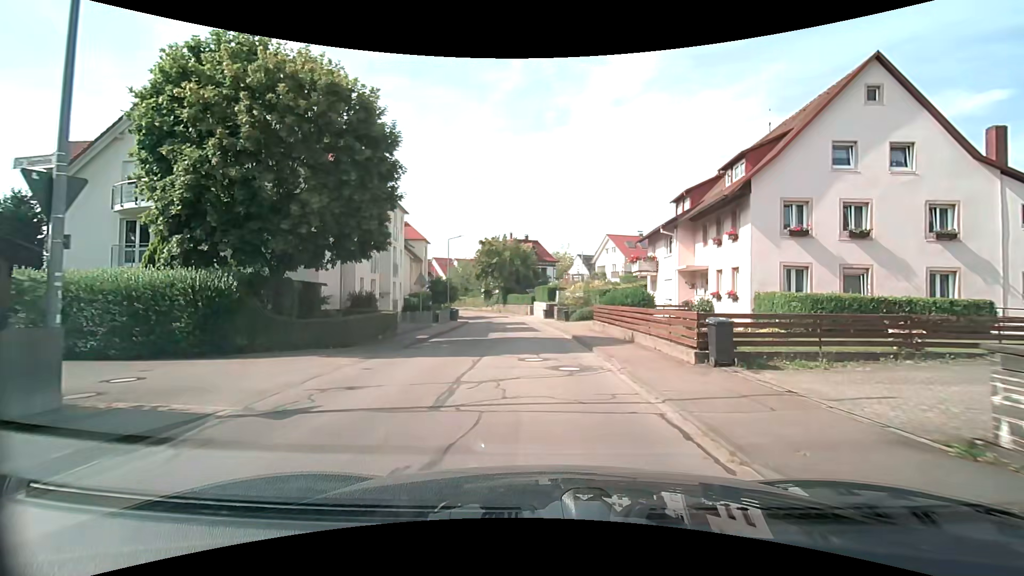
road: unclassified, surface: asphalt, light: Day
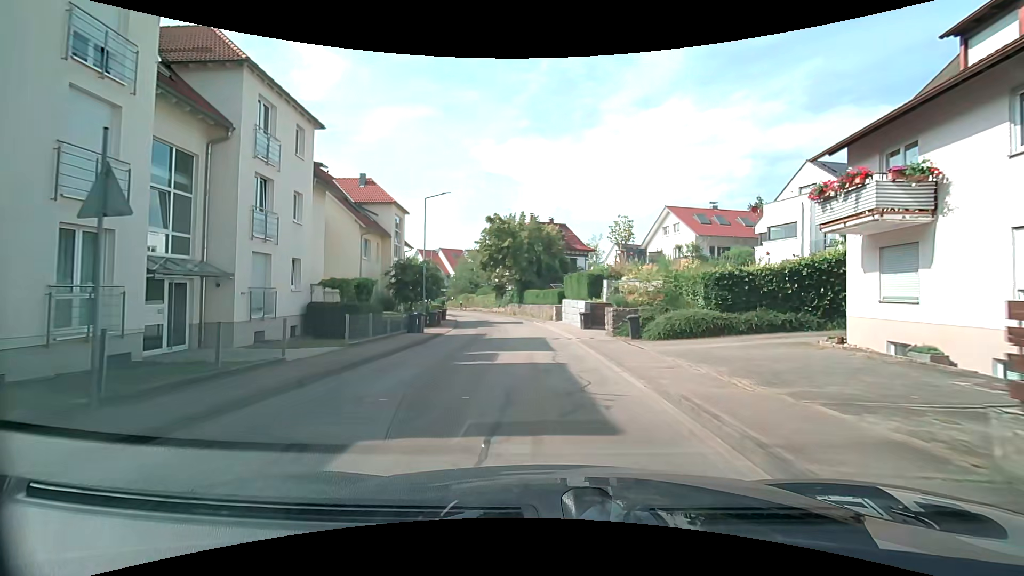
(-0.7, +21.3) m; -3°
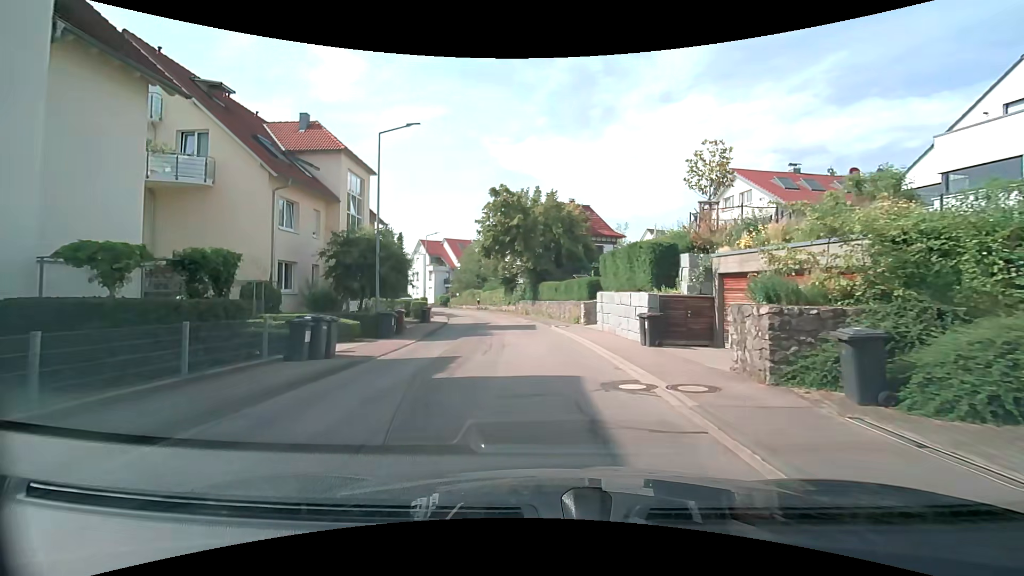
(-0.3, +12.9) m; -2°
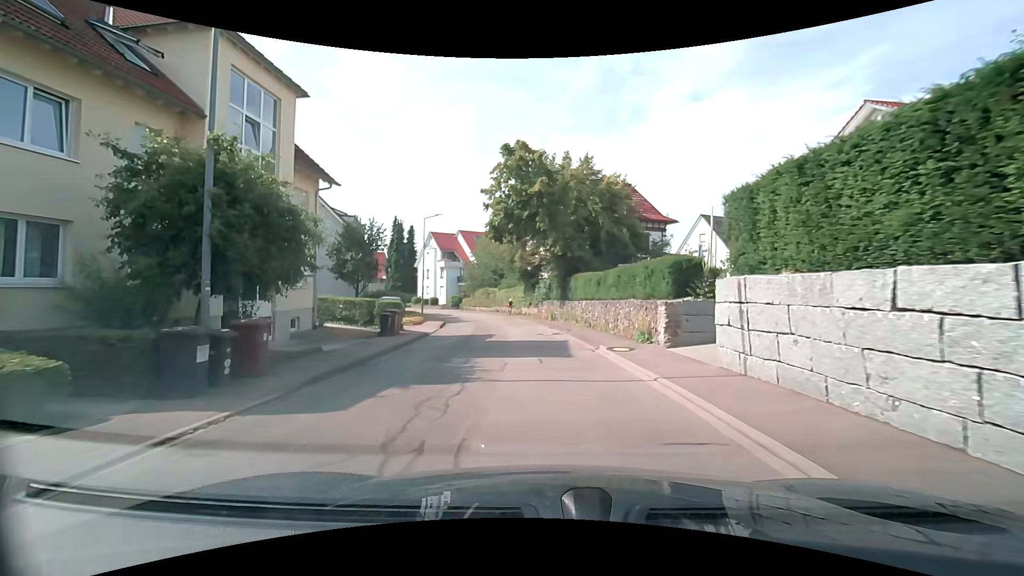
(-0.3, +12.6) m; -4°
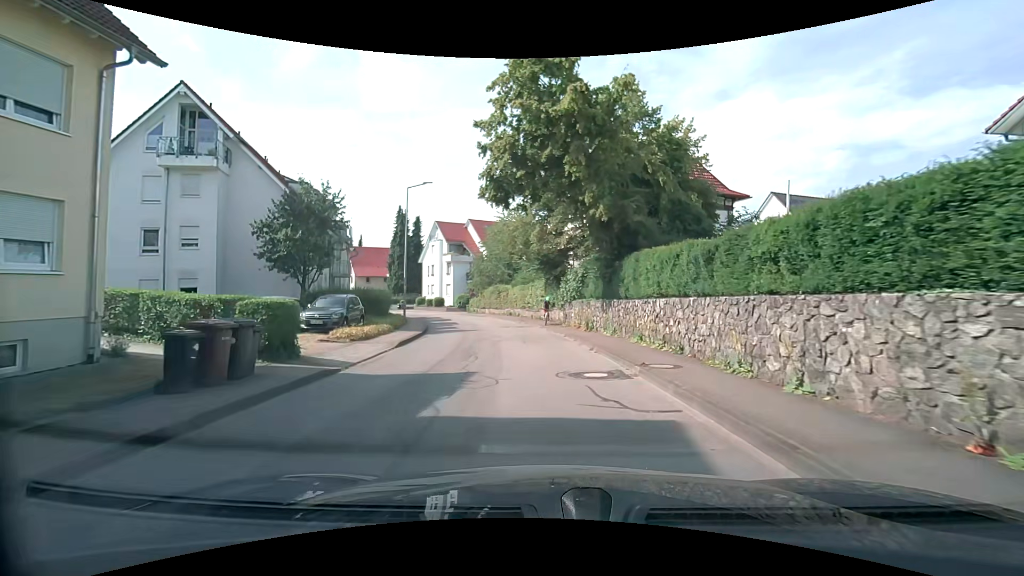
(-0.3, +12.3) m; -2°
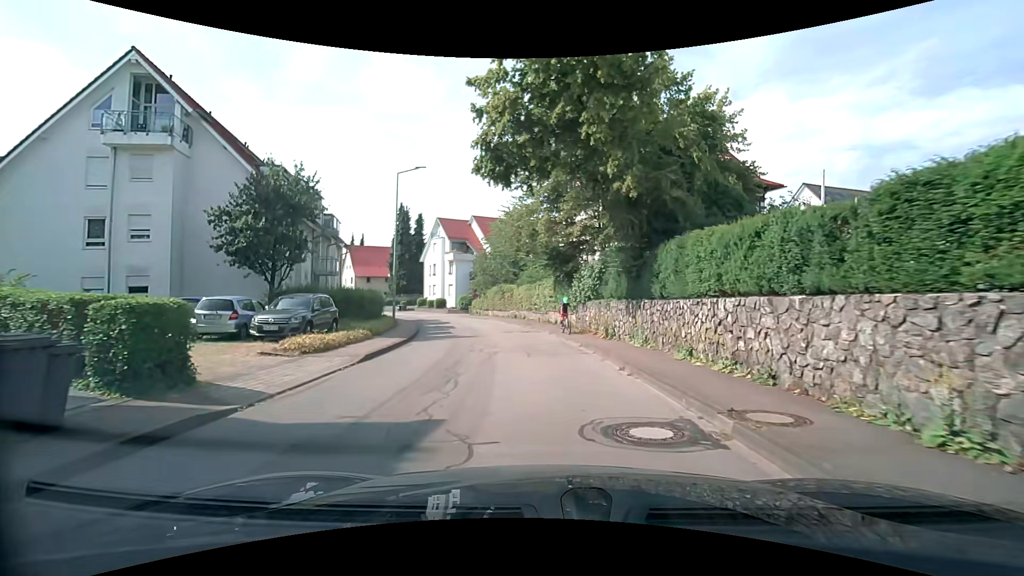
(0.0, +4.0) m; 0°
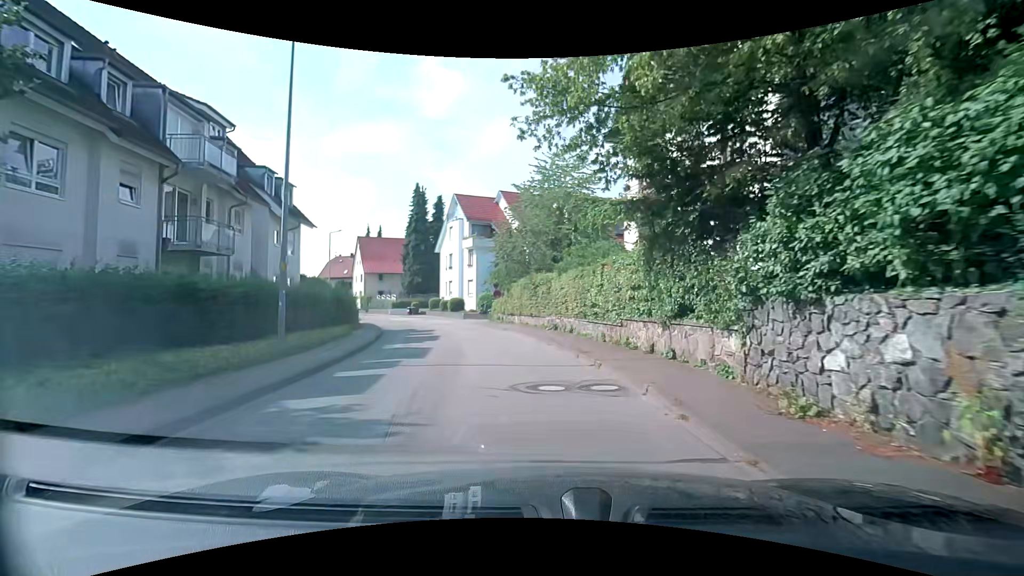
(-0.7, +16.1) m; -6°
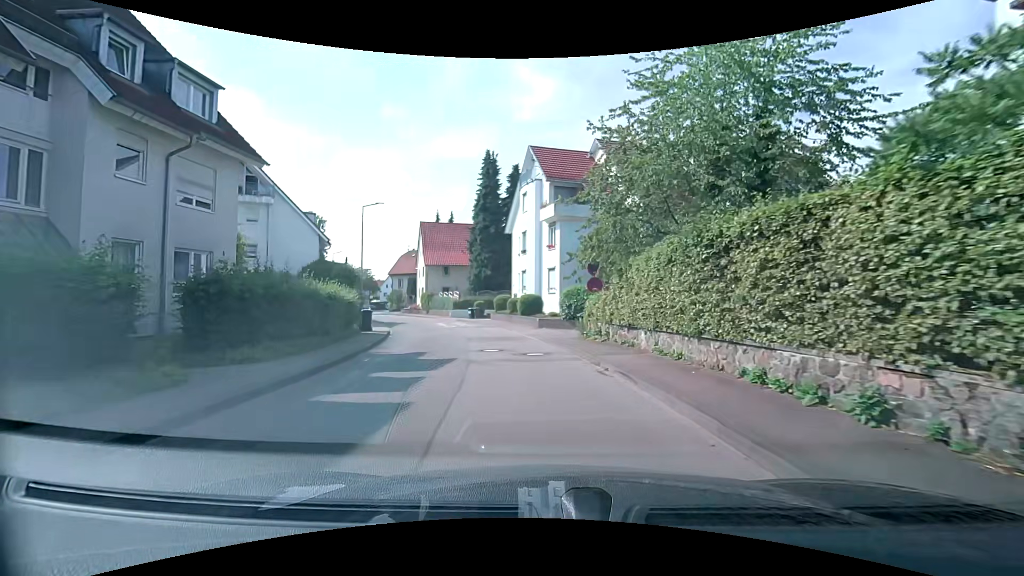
(-1.1, +16.1) m; -9°
(0, +10) (-2, +20) (-5, +29) (-8, +39) (-13, +48) (-17, +57) (-22, +66) (-26, +75) (-30, +84) (-34, +93) m
